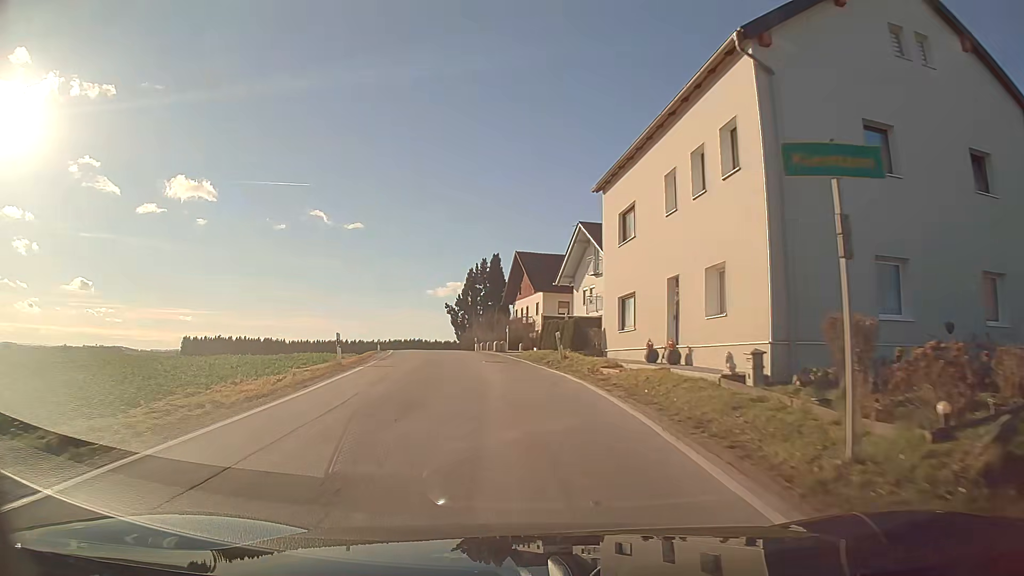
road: secondary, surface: asphalt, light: Day
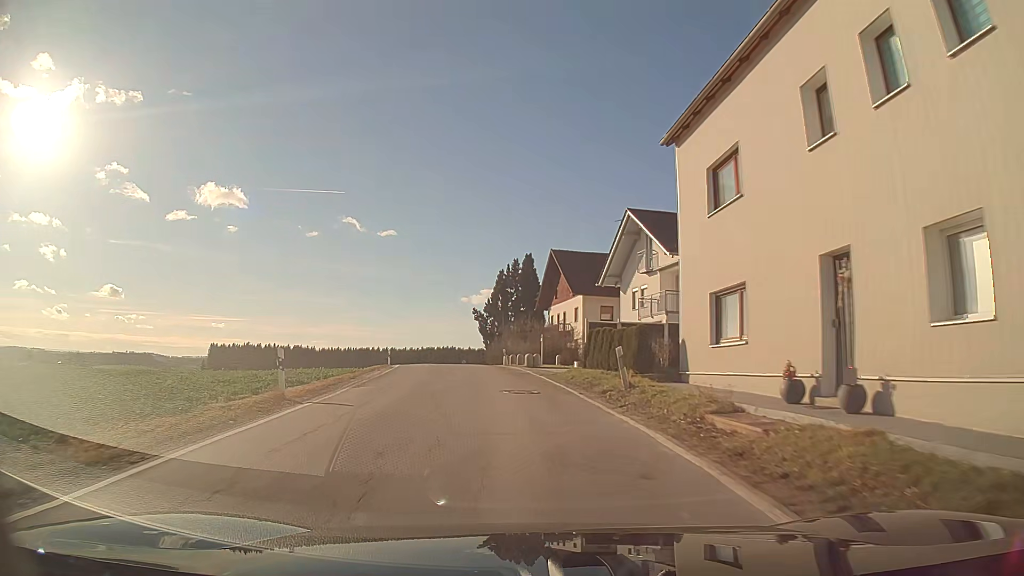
(-0.2, +7.8) m; -3°
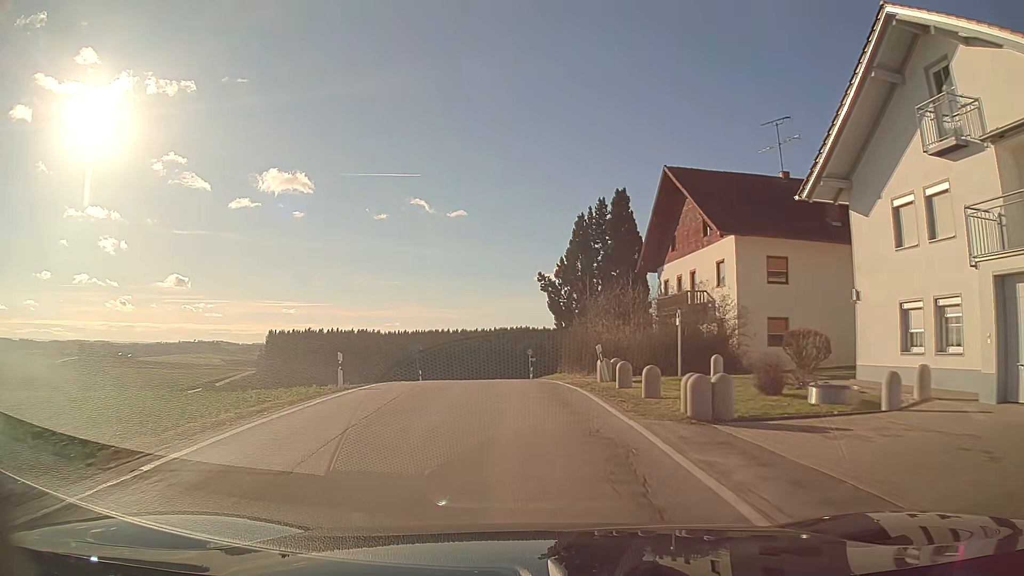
(-1.2, +23.4) m; -6°
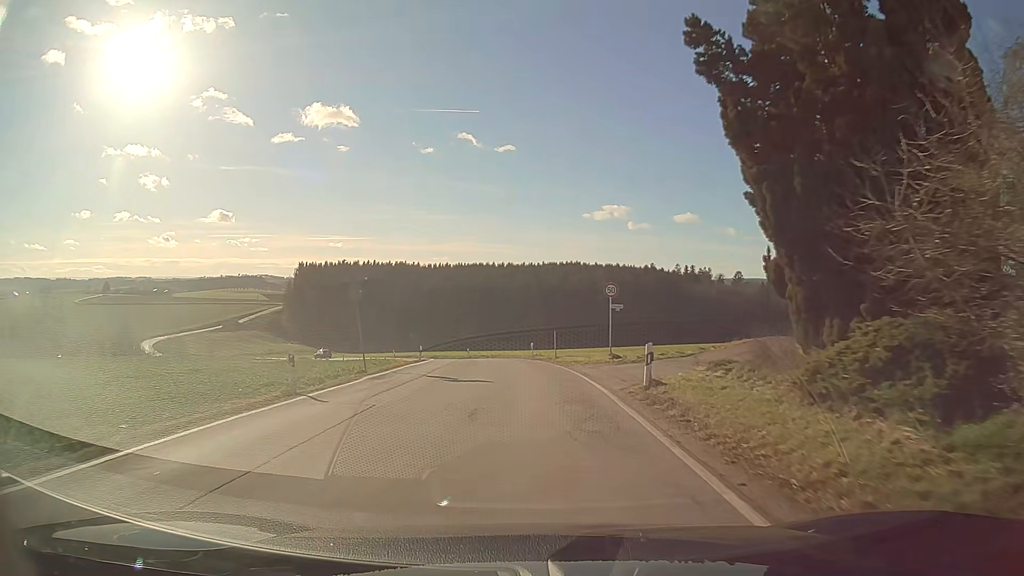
(-1.1, +31.4) m; -4°
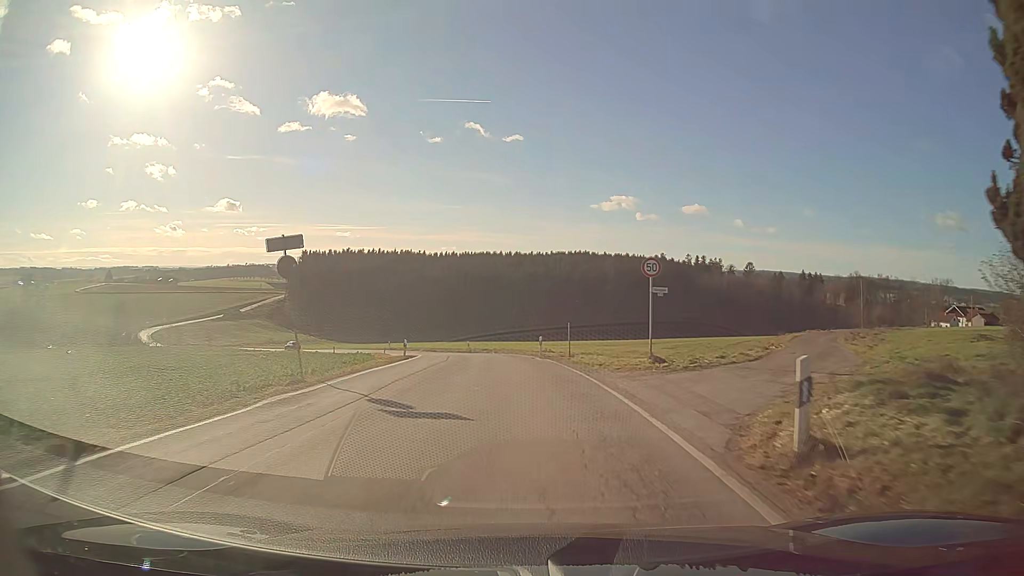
(0.0, +7.7) m; 0°
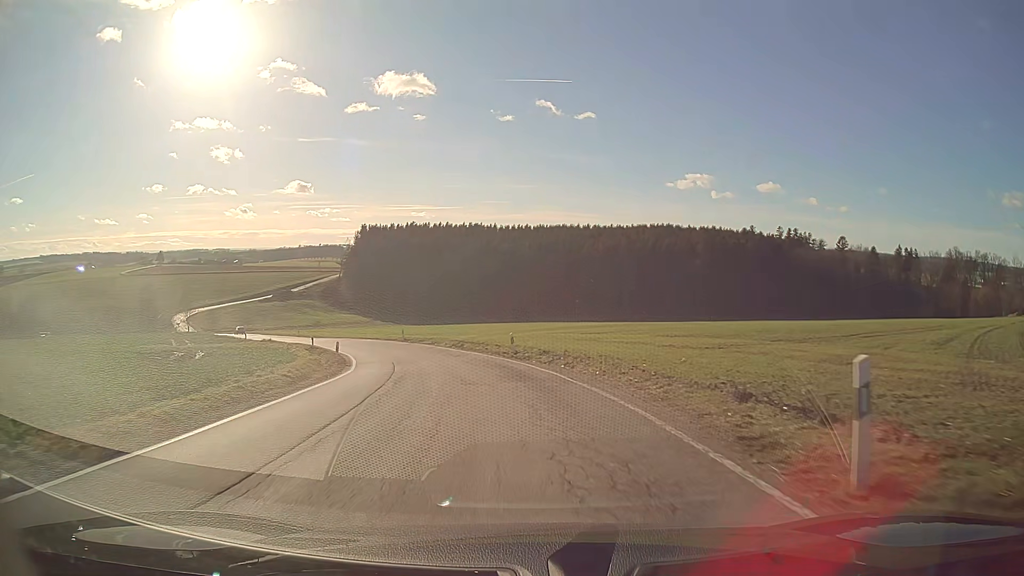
(-1.7, +32.1) m; -8°
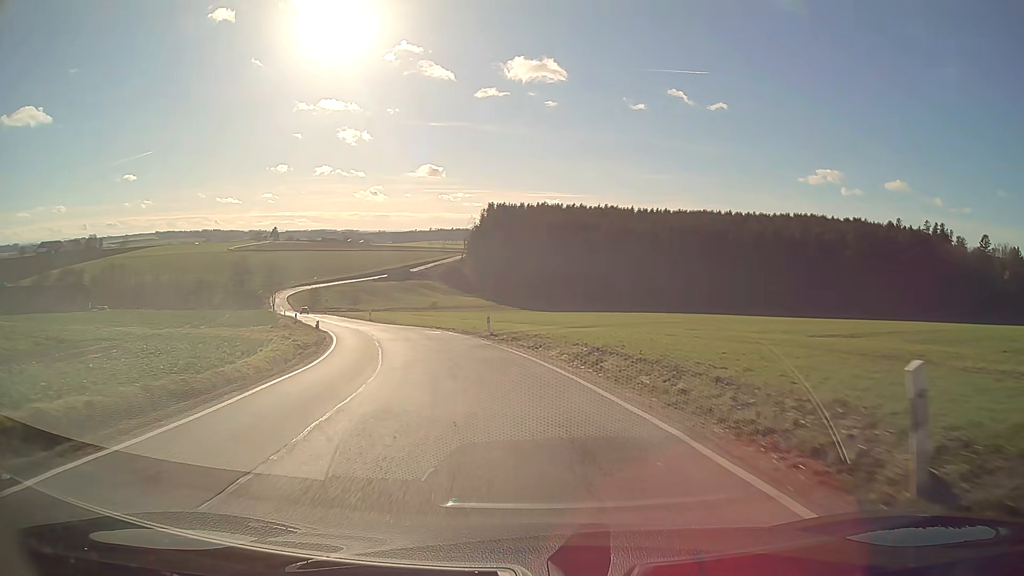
(-2.5, +24.9) m; -11°
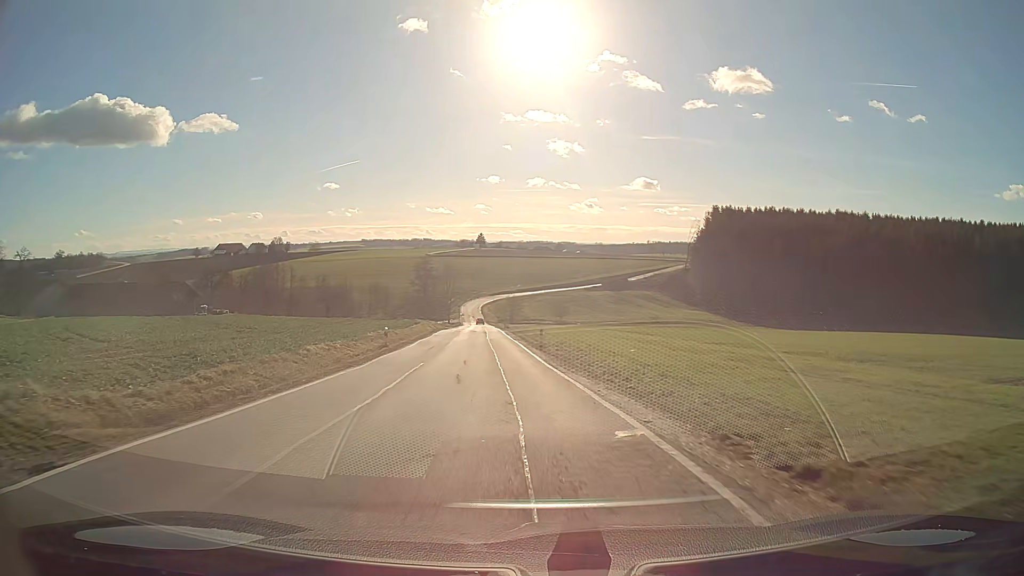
(-5.7, +34.3) m; -17°
